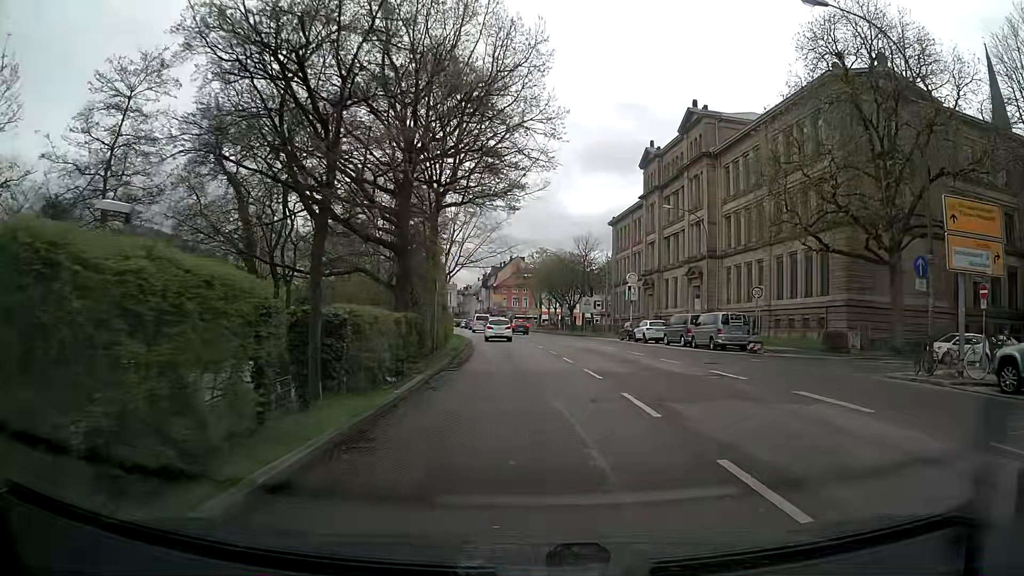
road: primary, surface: asphalt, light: Day
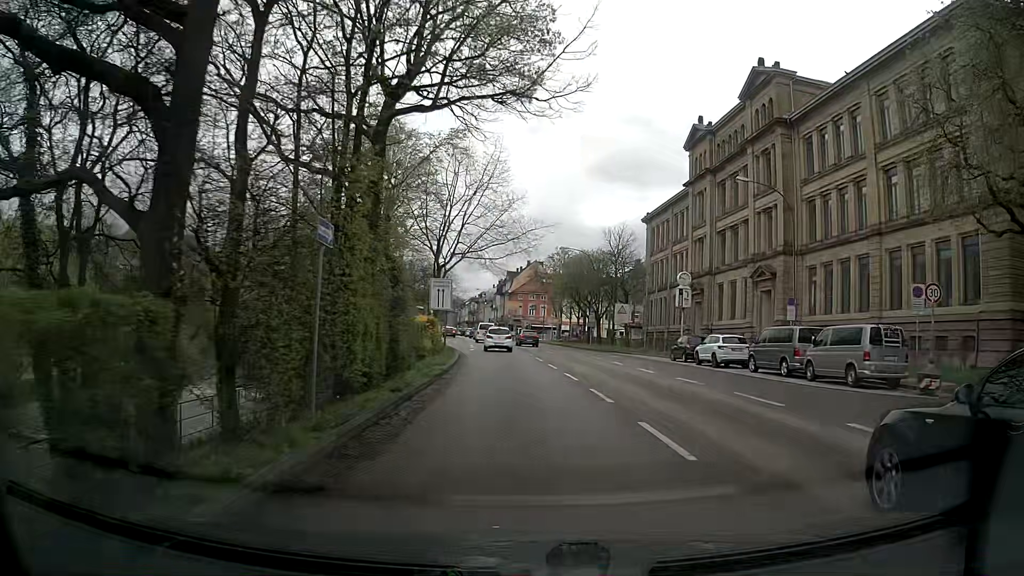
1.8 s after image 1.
(-0.1, +14.2) m; 0°
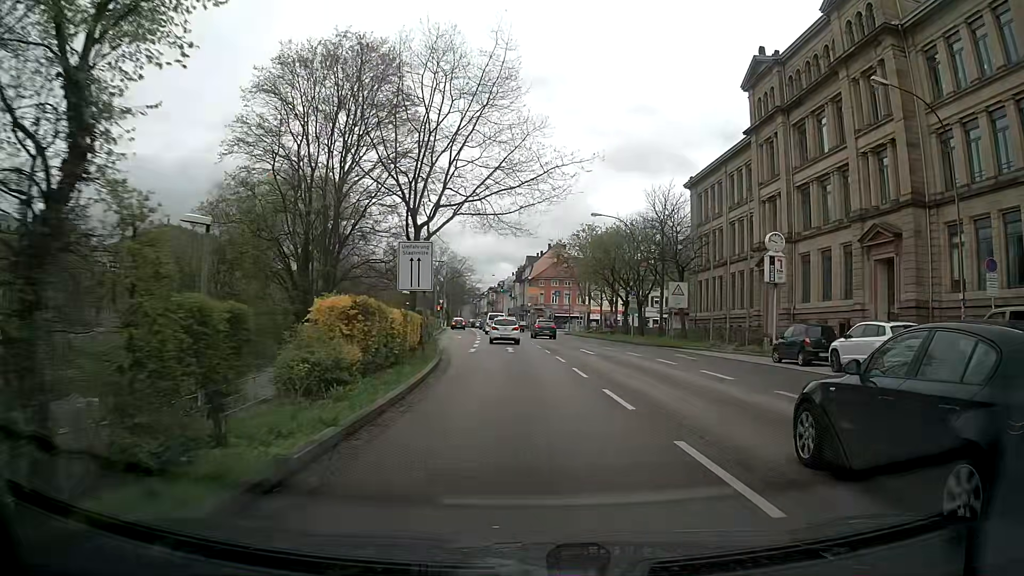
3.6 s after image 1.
(-0.5, +14.4) m; -3°
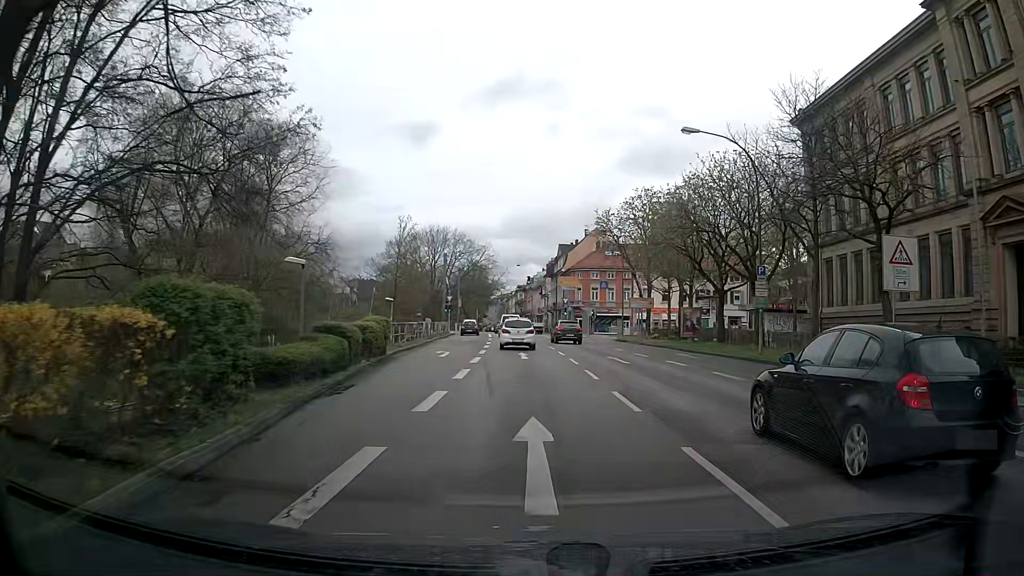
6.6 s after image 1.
(-0.6, +24.1) m; -3°
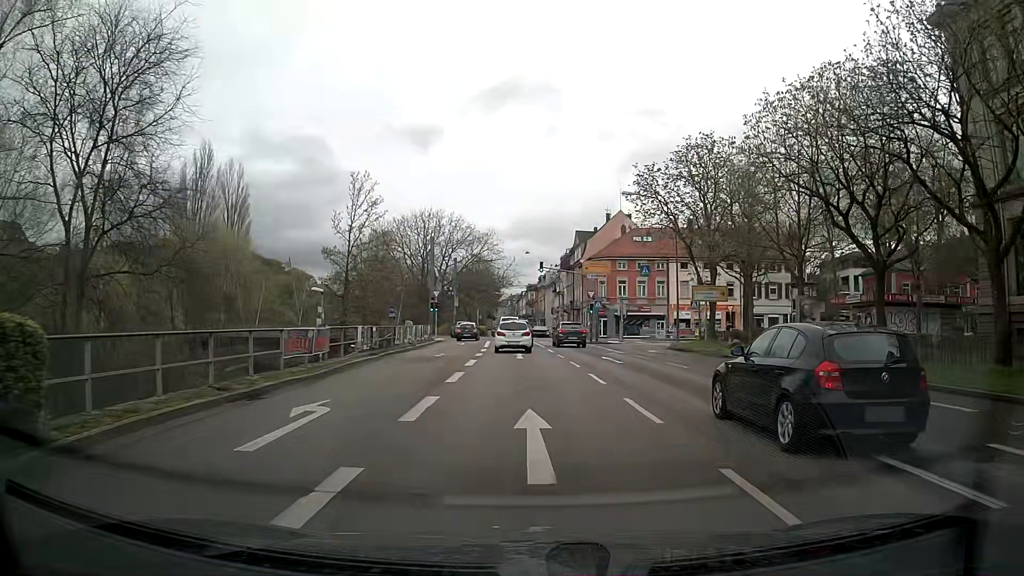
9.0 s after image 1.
(+0.1, +19.1) m; 0°
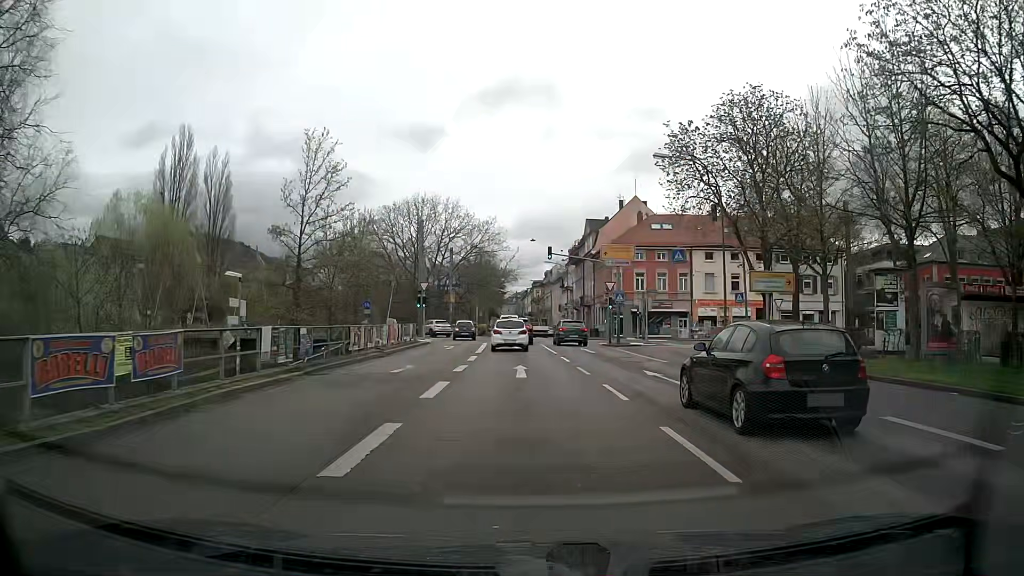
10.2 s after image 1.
(-0.2, +9.5) m; -2°
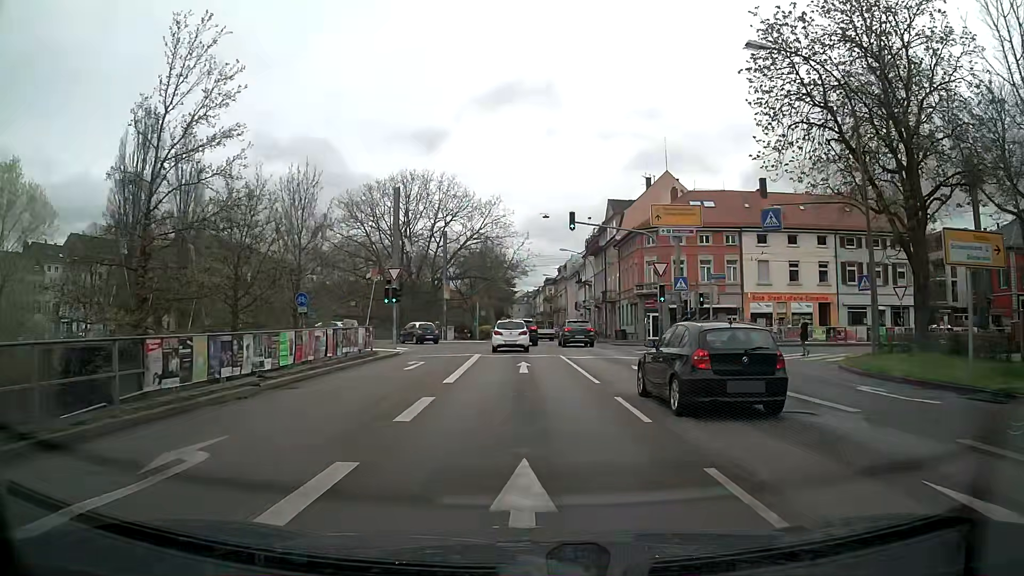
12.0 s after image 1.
(0.0, +14.3) m; 0°
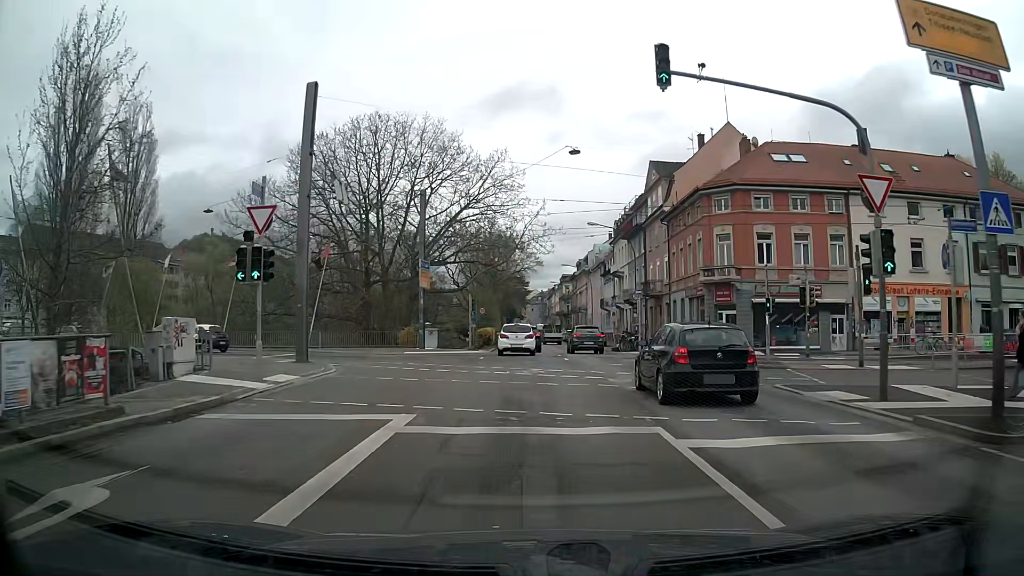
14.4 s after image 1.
(-0.3, +19.2) m; -2°
(0, +10) (0, +20) (0, +30) (0, +40) (0, +50) (0, +60) (-1, +70) (-1, +80) (-1, +90) (-1, +100) m
